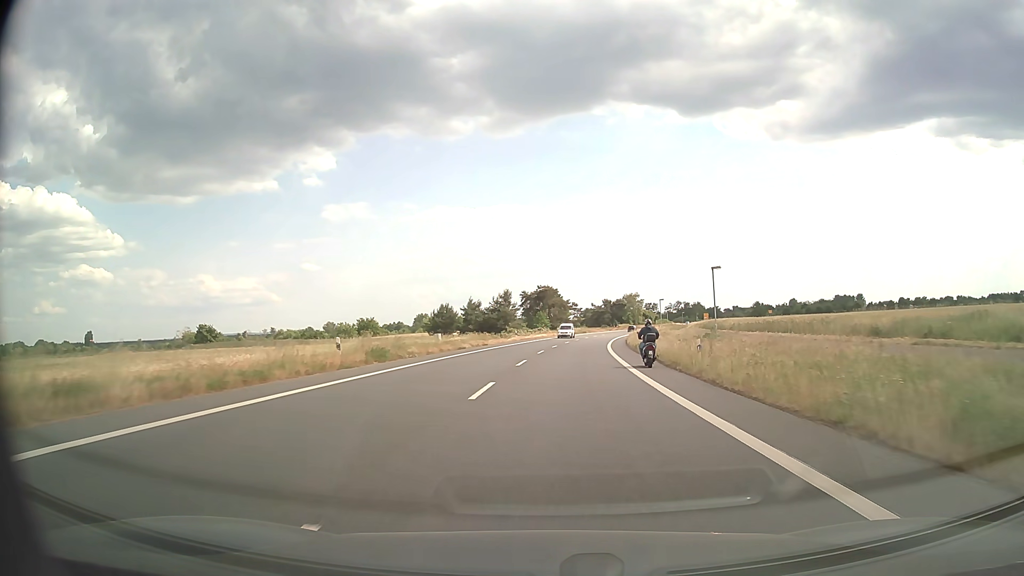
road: primary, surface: asphalt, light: Day
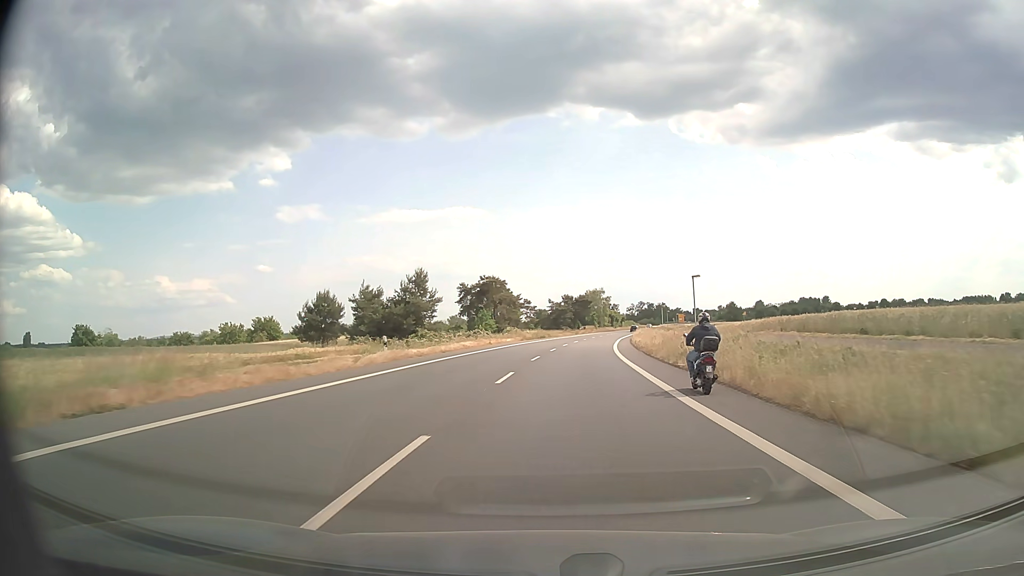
(+1.8, +44.2) m; +4°
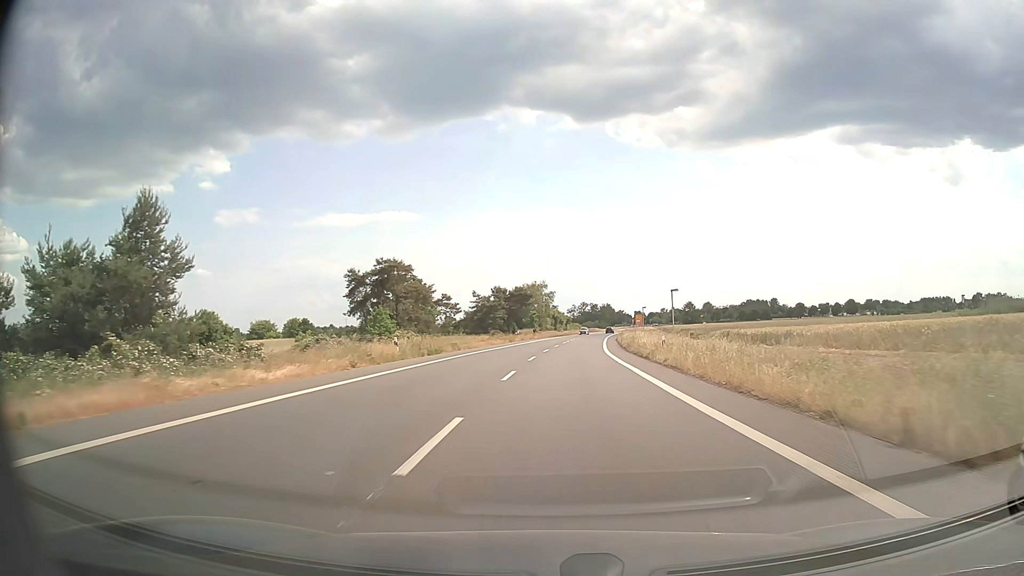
(+2.1, +46.3) m; +5°
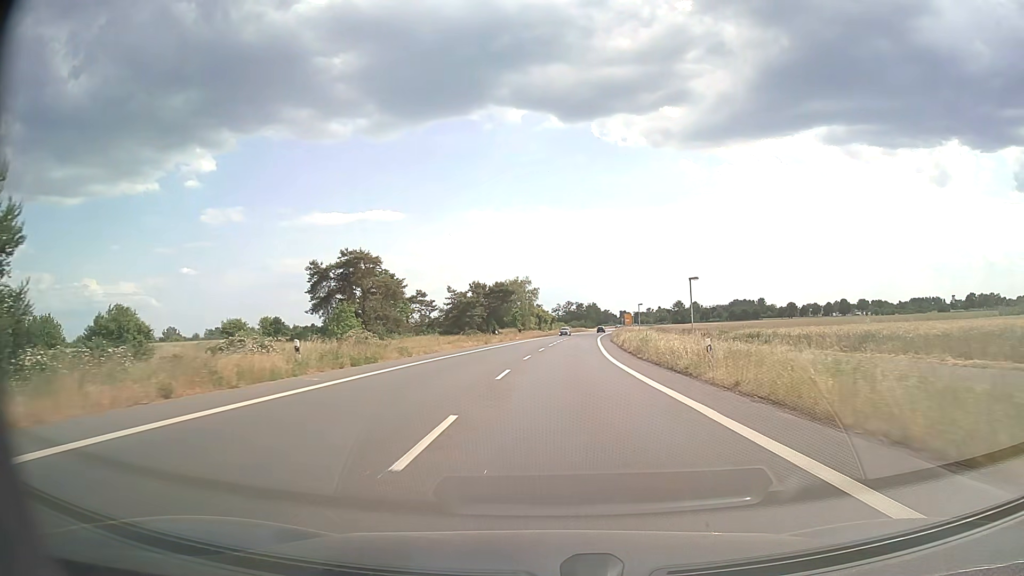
(+0.1, +11.9) m; +1°
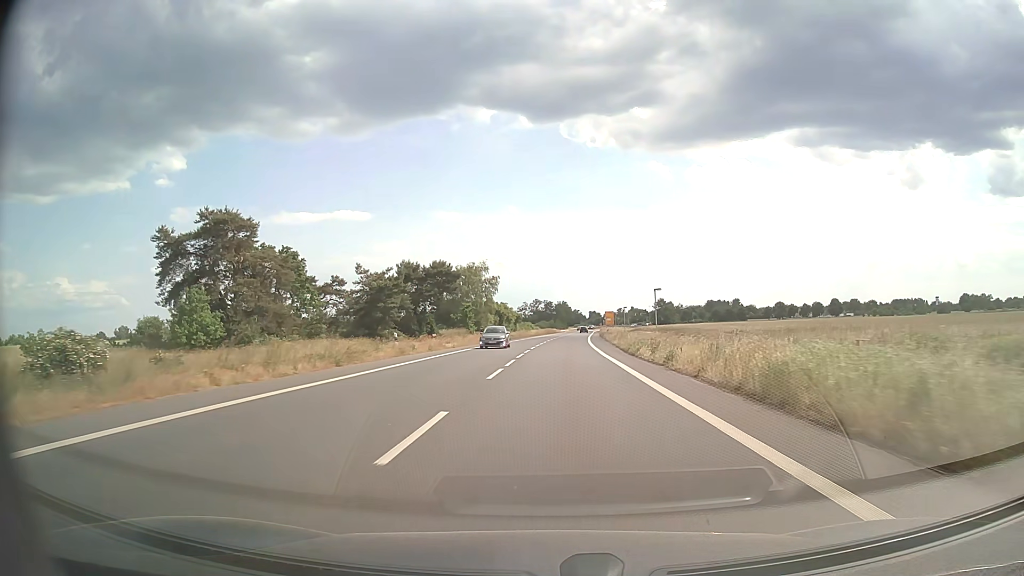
(+0.9, +35.8) m; +3°
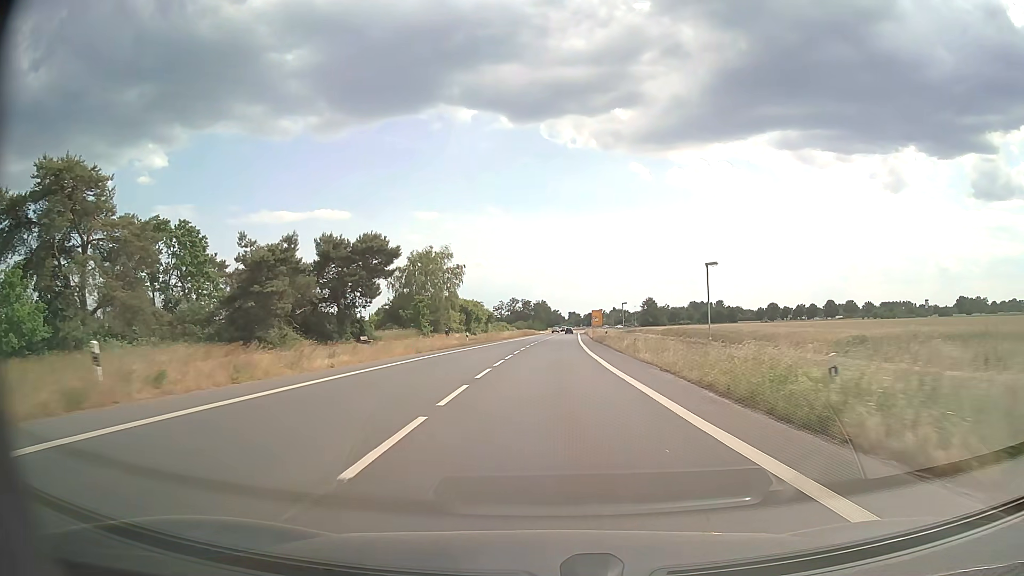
(+0.4, +23.7) m; +2°
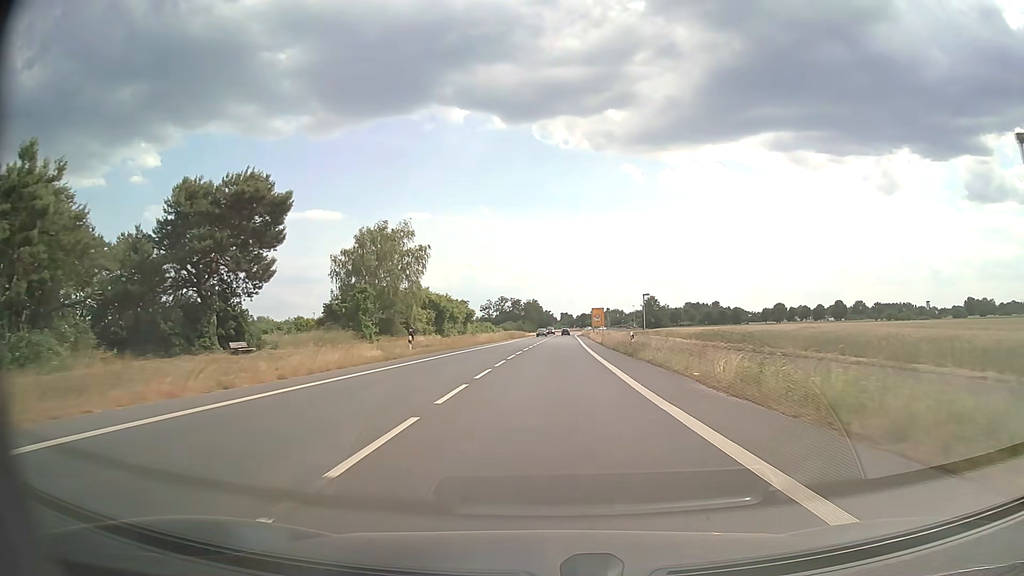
(+0.2, +23.4) m; +1°
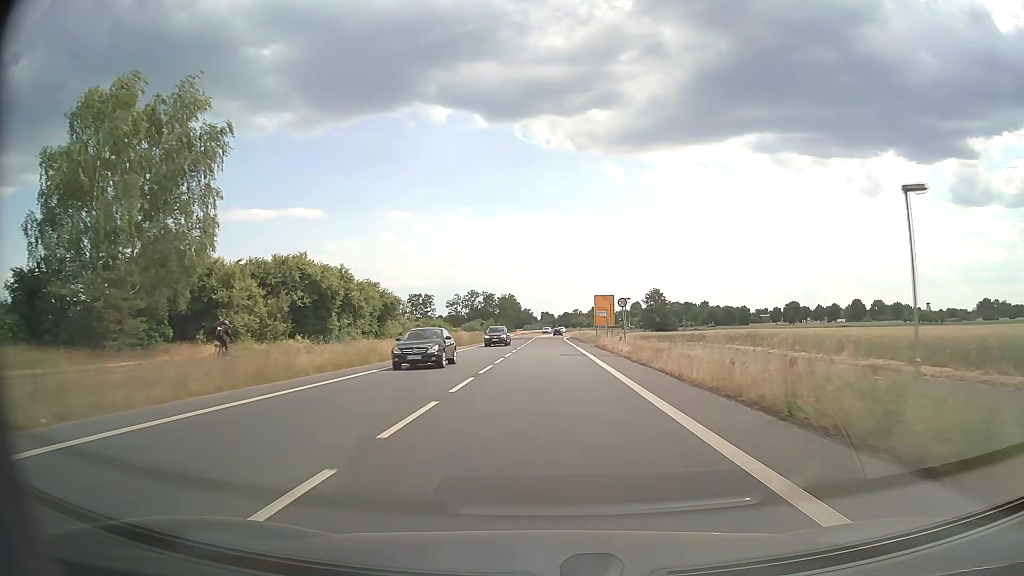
(+0.9, +46.0) m; +2°
(0, +10) (0, +20) (0, +30) (0, +40) (0, +50) (0, +60) (0, +70) (+1, +80) (+1, +90) (+1, +100) m
